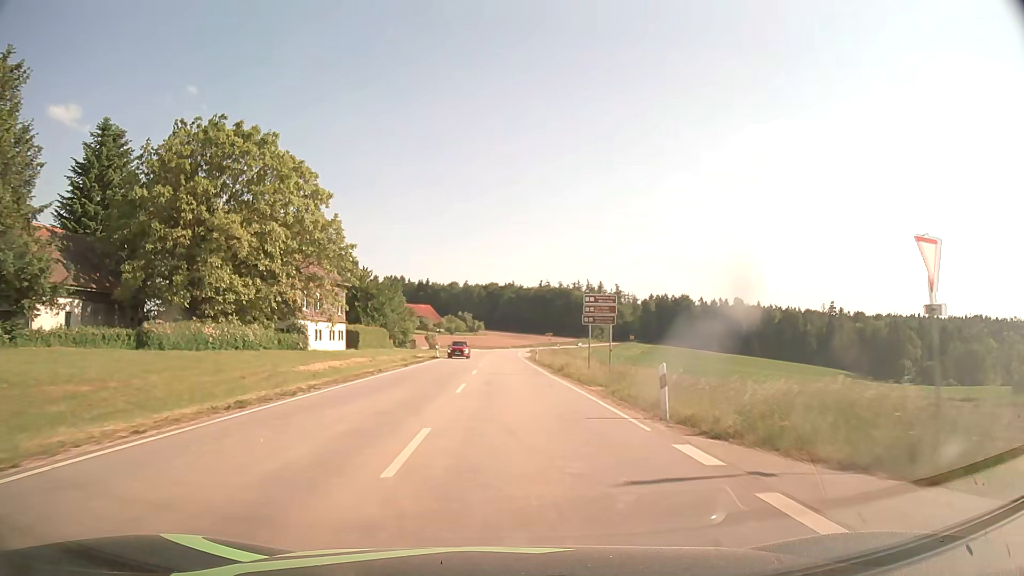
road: secondary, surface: asphalt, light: Day
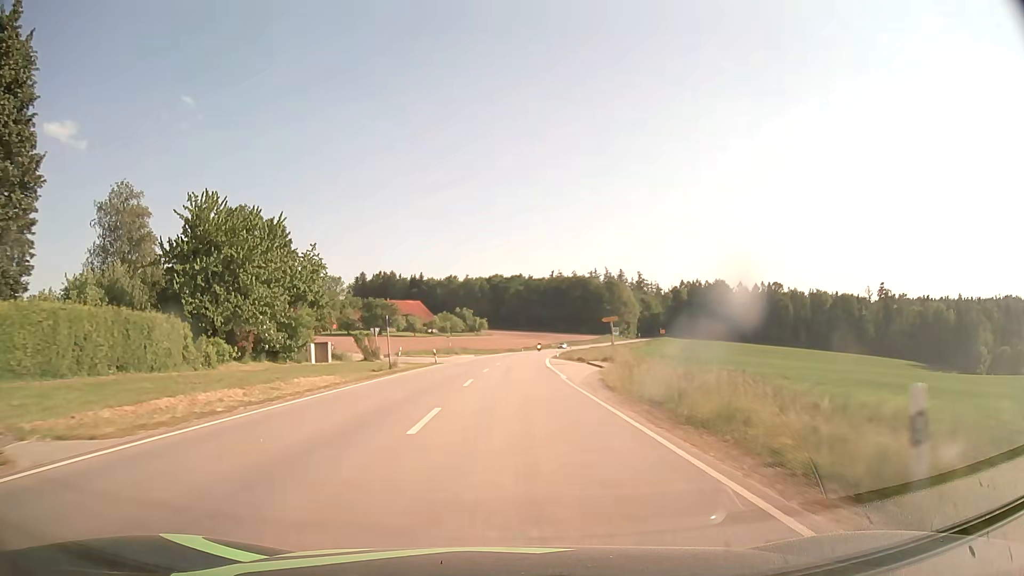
(-0.4, +56.6) m; -1°
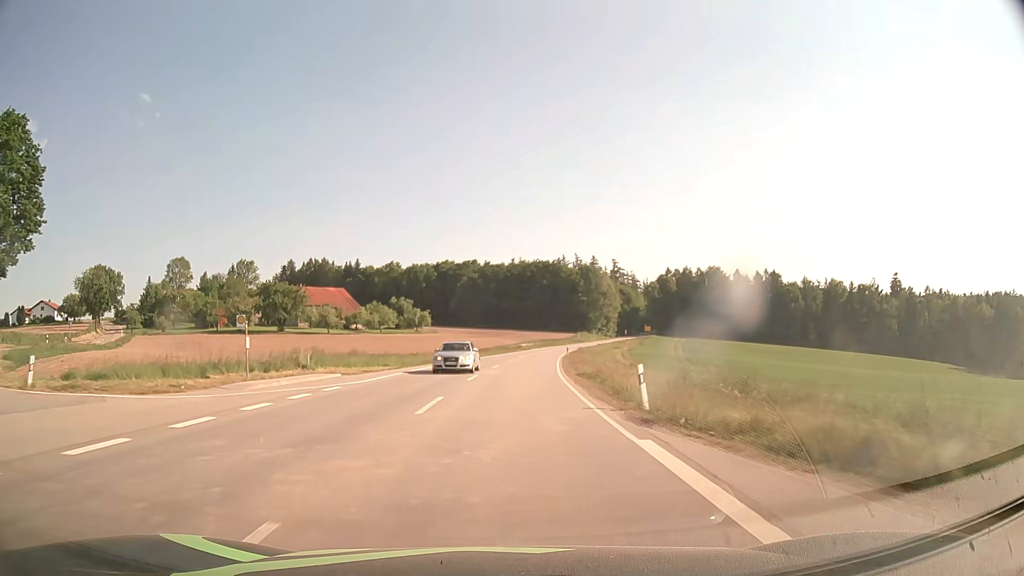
(+1.5, +56.9) m; +4°
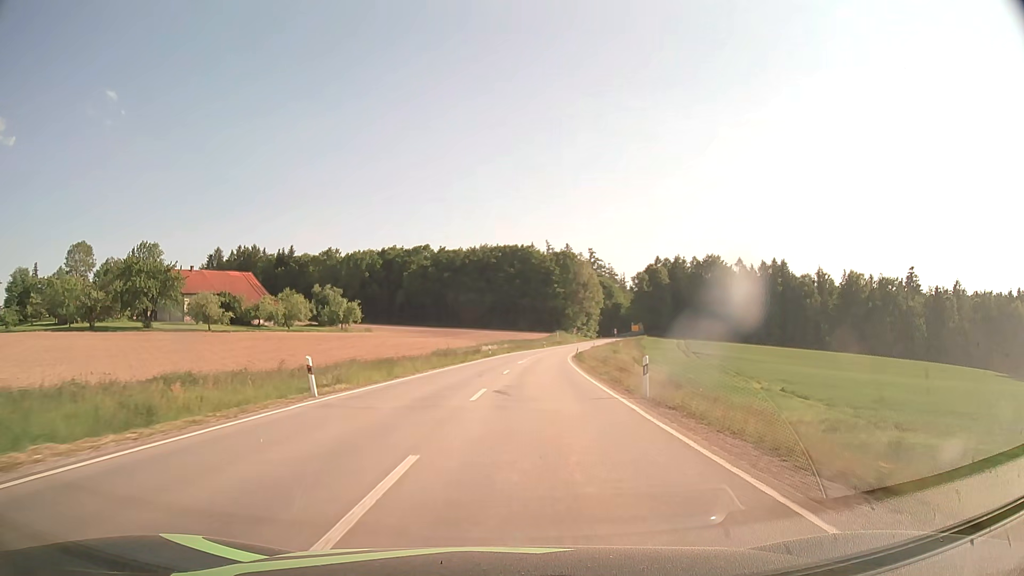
(+1.0, +45.6) m; +3°
(0, +10) (+1, +20) (+1, +30) (+2, +40) (+3, +50) (+4, +60) (+5, +70) (+6, +80) (+7, +90) (+9, +100) m
